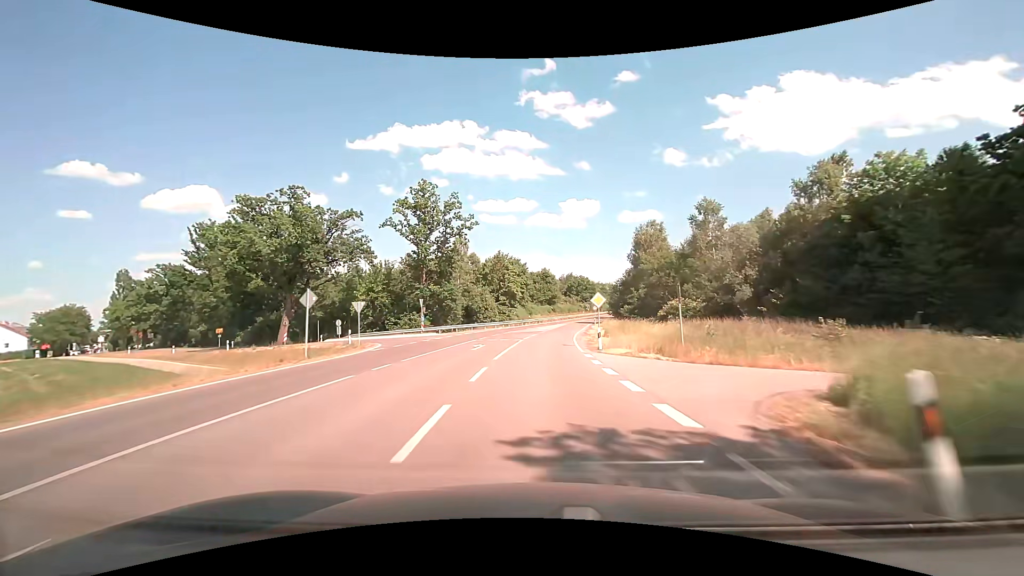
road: tertiary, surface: asphalt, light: Day
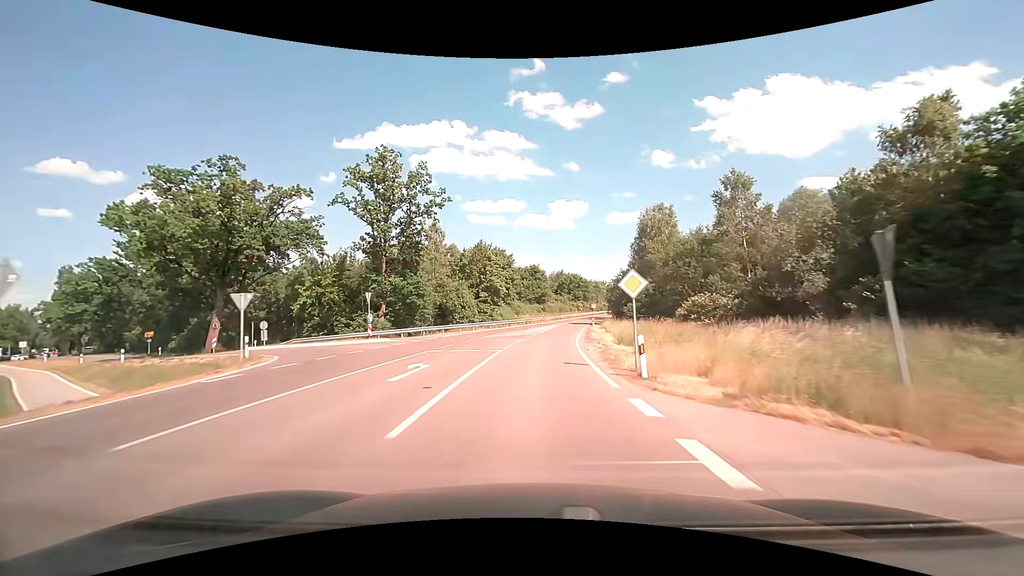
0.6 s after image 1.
(+0.1, +11.3) m; +1°
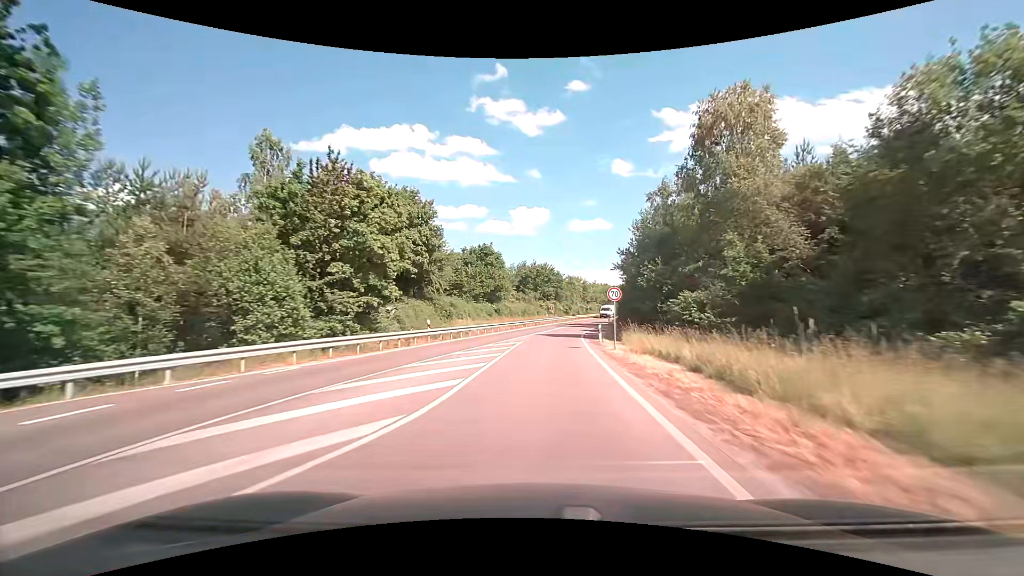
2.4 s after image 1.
(+1.2, +34.3) m; +4°
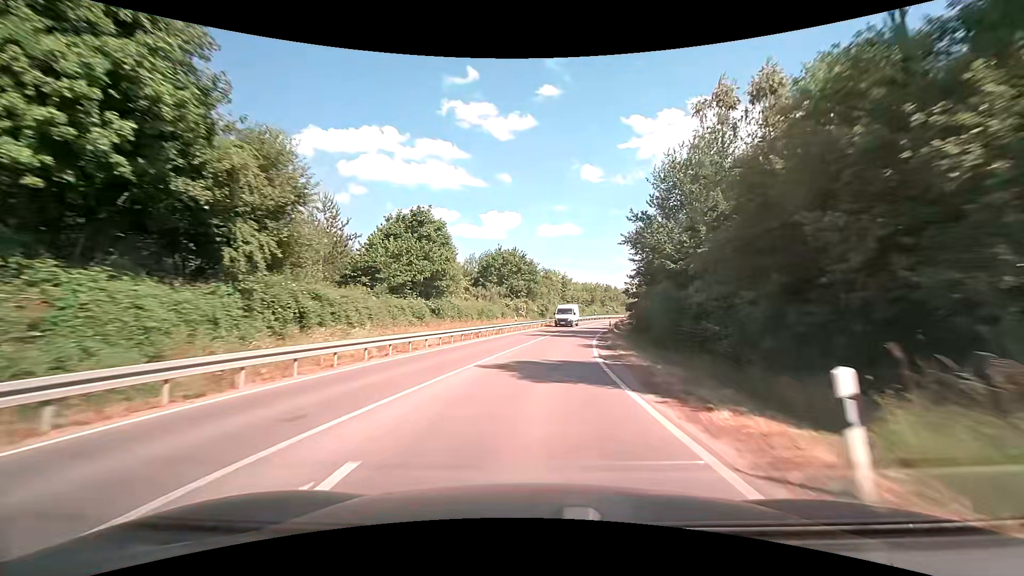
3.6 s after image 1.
(+0.6, +23.0) m; +3°
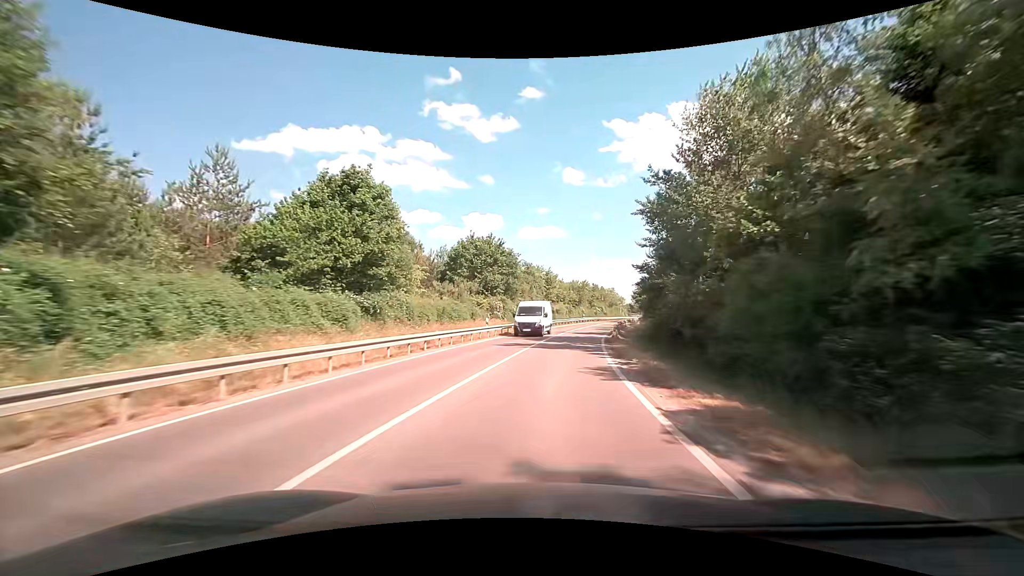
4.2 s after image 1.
(+0.2, +11.4) m; +2°
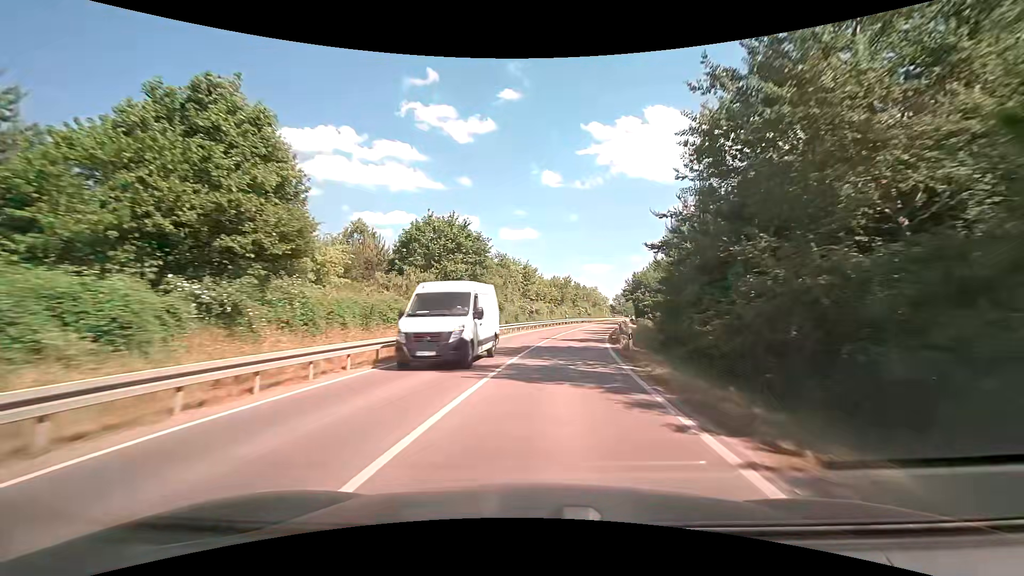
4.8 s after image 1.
(+0.4, +11.3) m; +3°
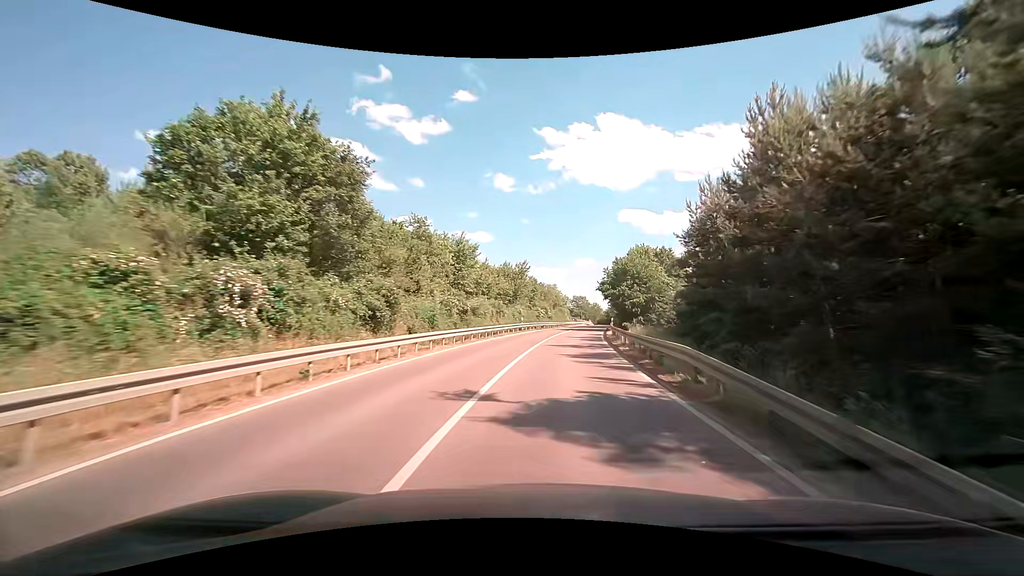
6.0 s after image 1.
(+1.0, +21.9) m; +6°
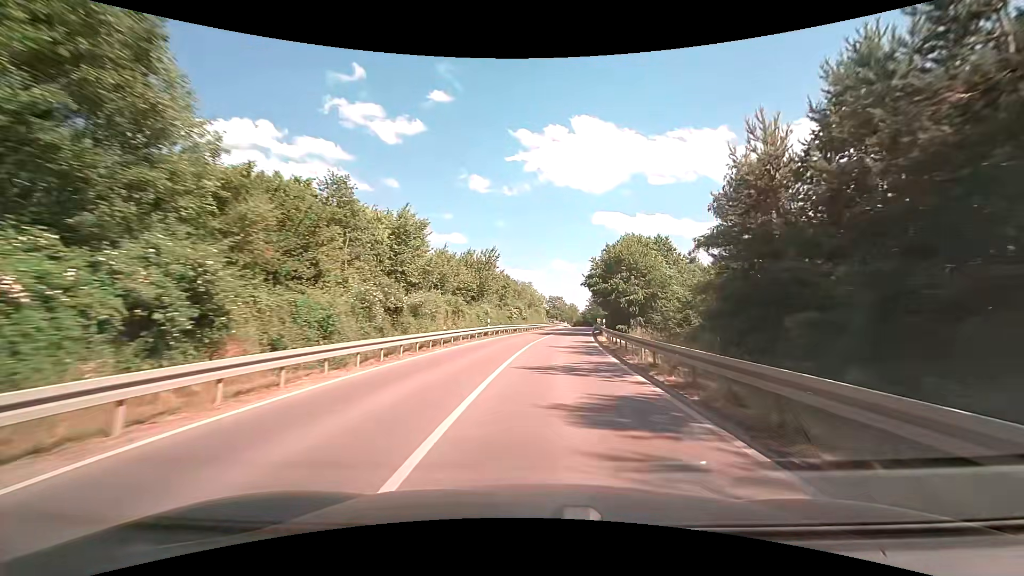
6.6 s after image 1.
(+0.3, +10.5) m; +3°
(0, +10) (+1, +20) (+2, +30) (+3, +40) (+4, +50) (+5, +60) (+6, +70) (+8, +80) (+9, +90) (+10, +99) m
